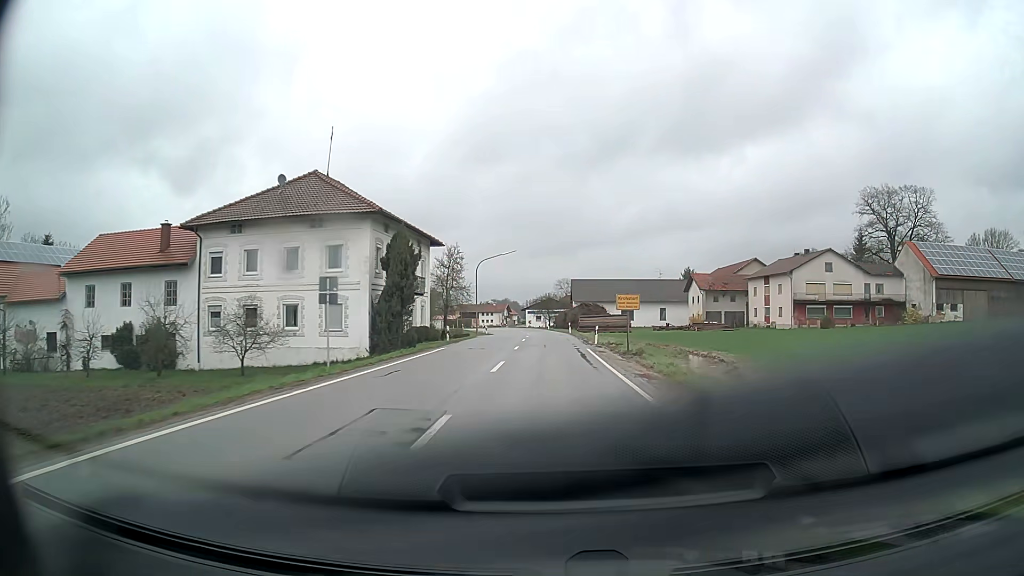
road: secondary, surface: asphalt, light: Day
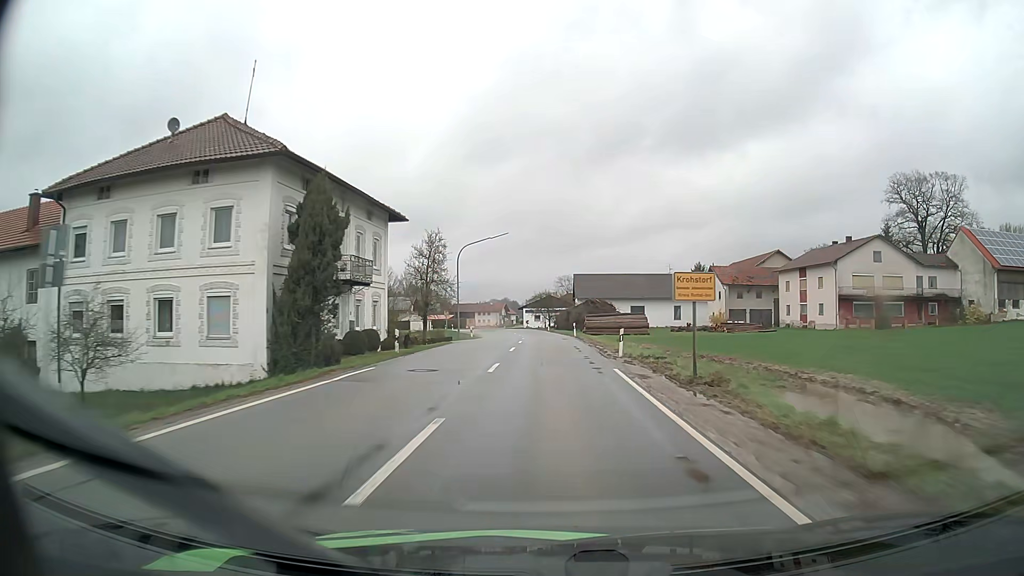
(0.0, +12.1) m; 0°
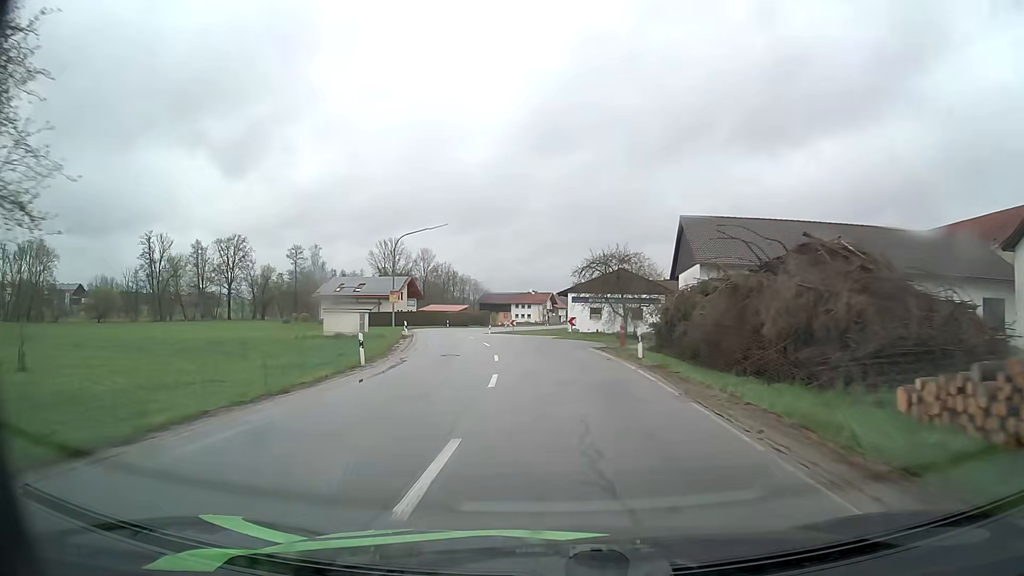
(-1.0, +56.2) m; -5°
(0, +10) (-1, +20) (-2, +30) (-4, +40) (-5, +50) (-7, +60) (-8, +69) (-9, +79) (-8, +89) (-7, +99) m
